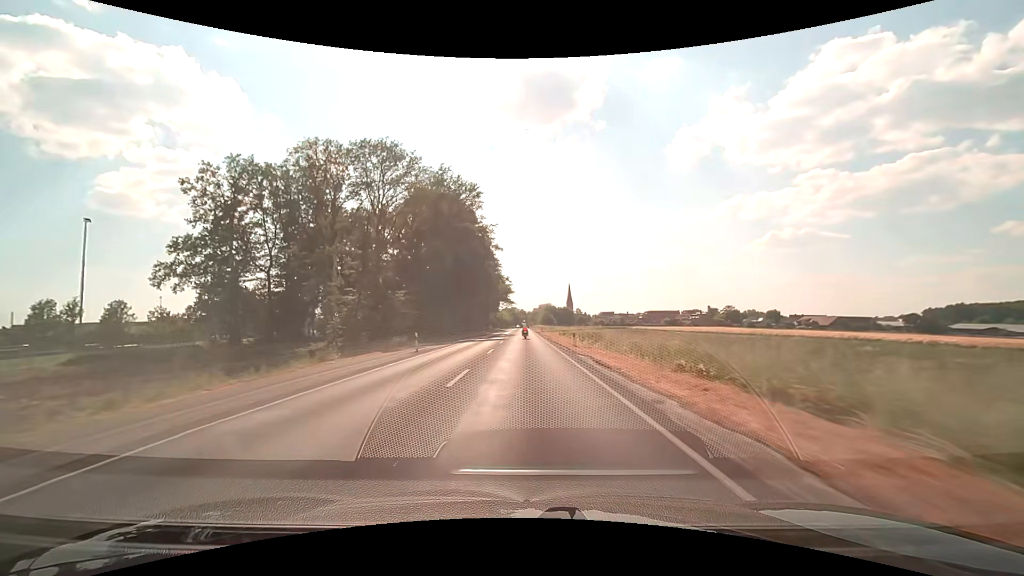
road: secondary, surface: asphalt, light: Day
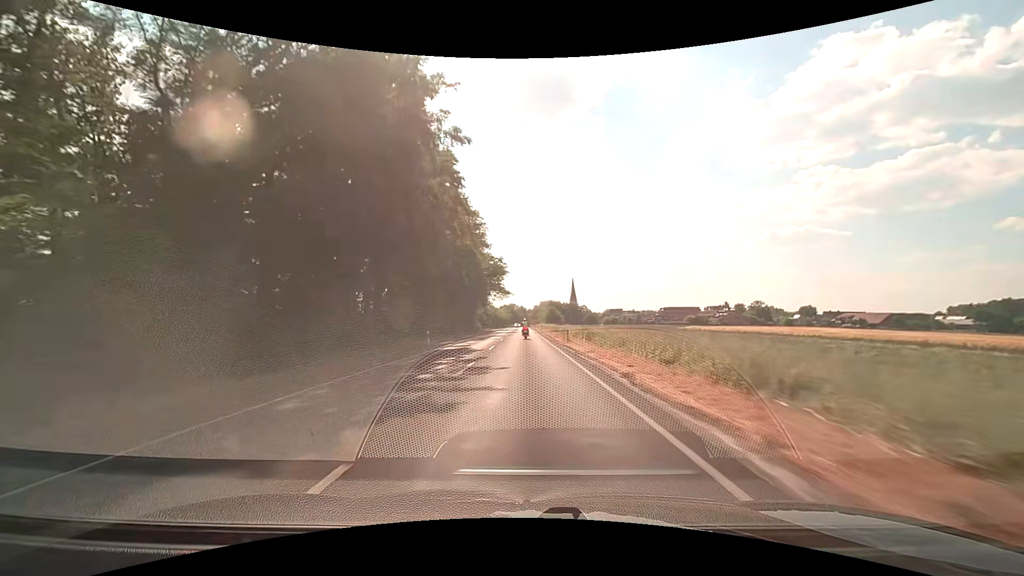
(+0.1, +45.9) m; 0°
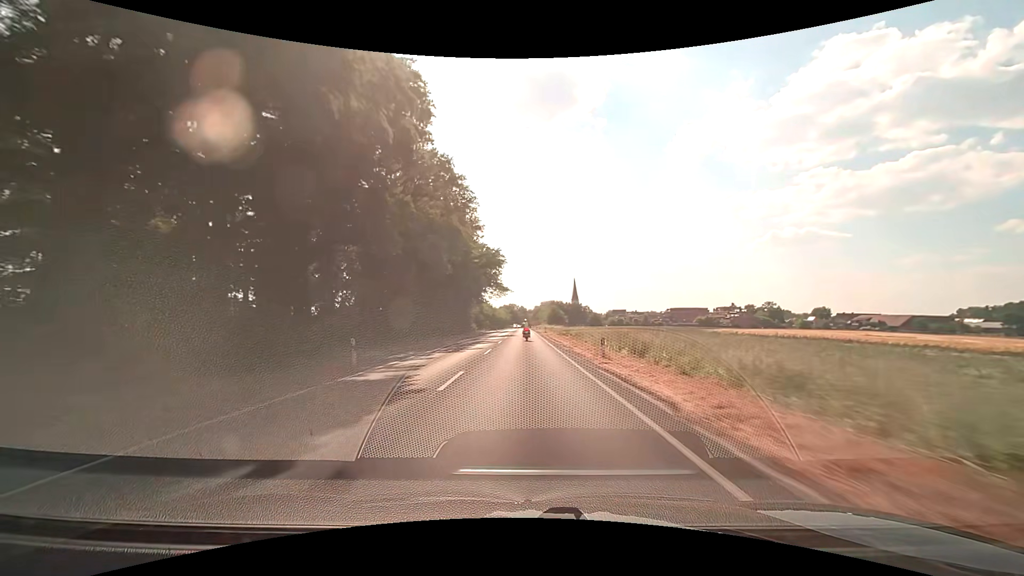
(0.0, +14.7) m; 0°
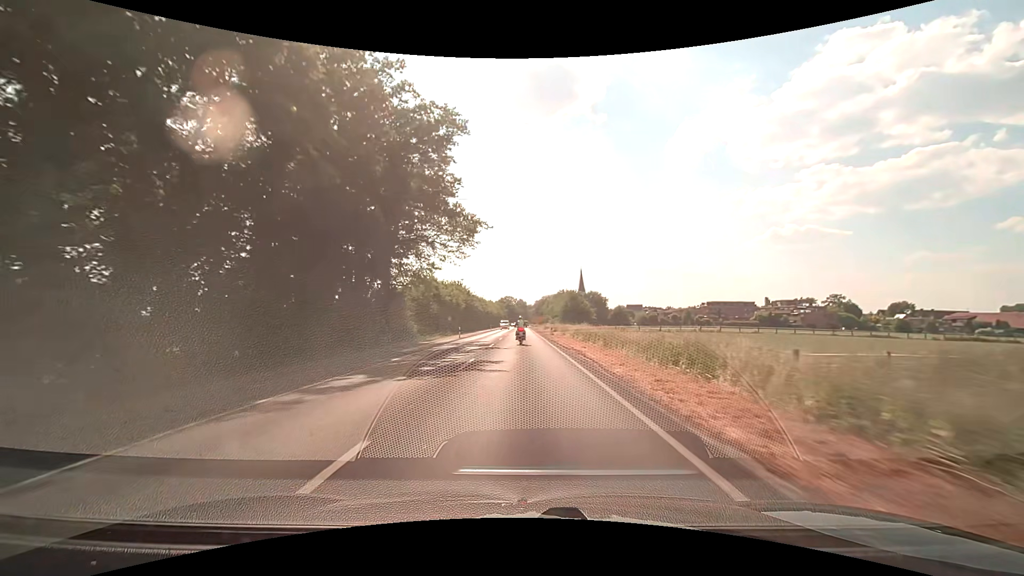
(0.0, +67.2) m; 0°
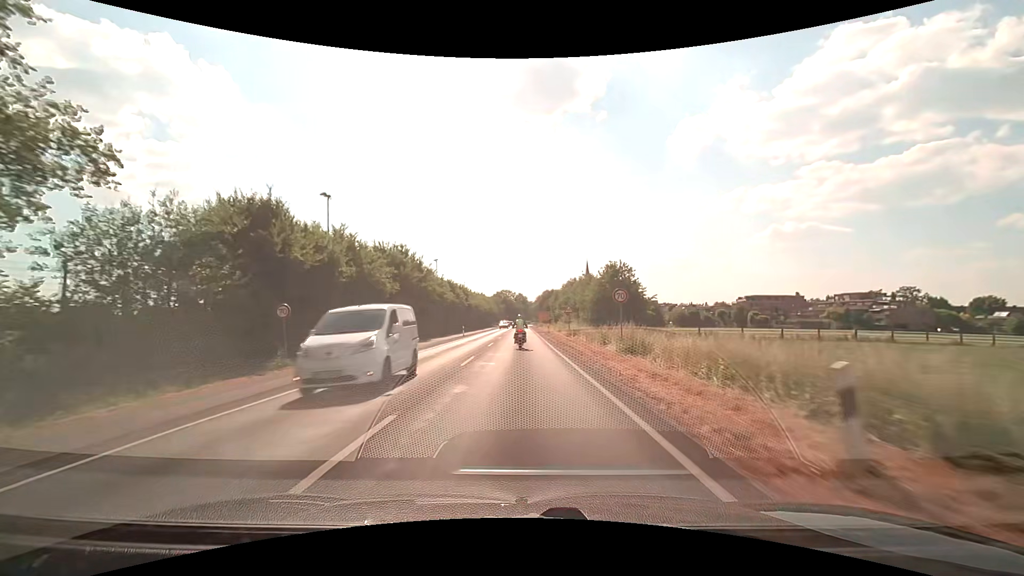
(0.0, +45.5) m; 0°
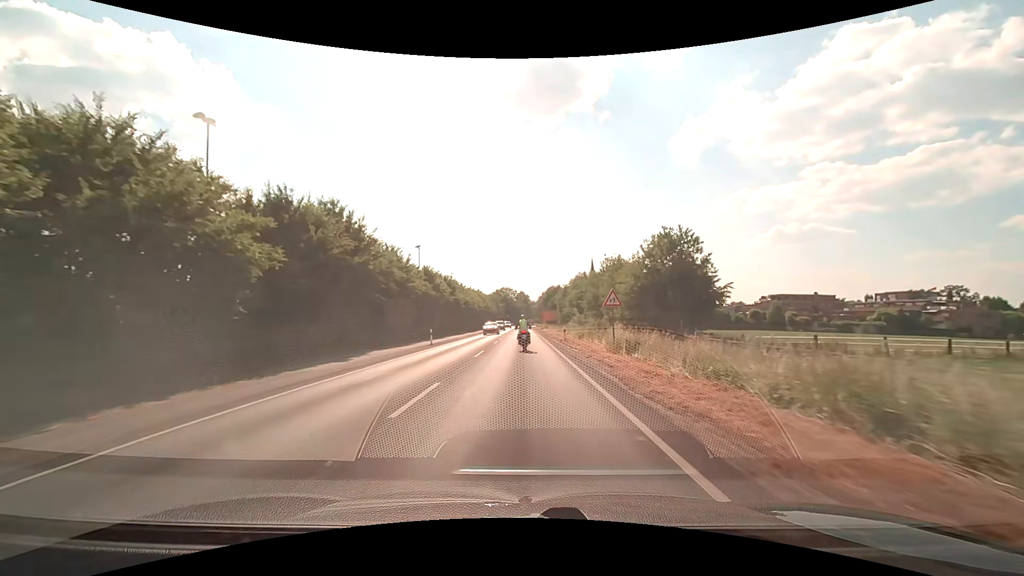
(0.0, +19.7) m; 0°
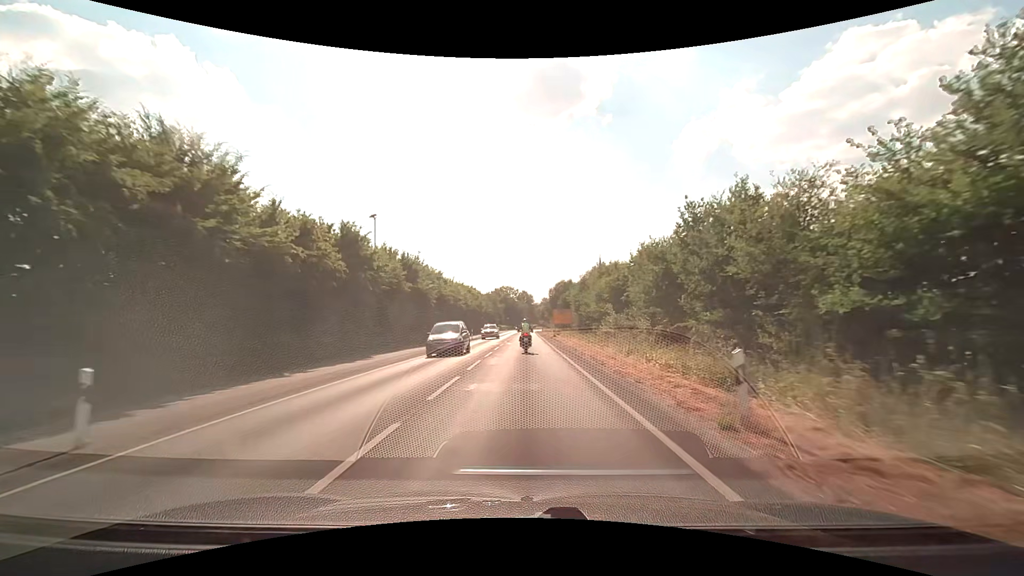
(-0.1, +27.9) m; 0°
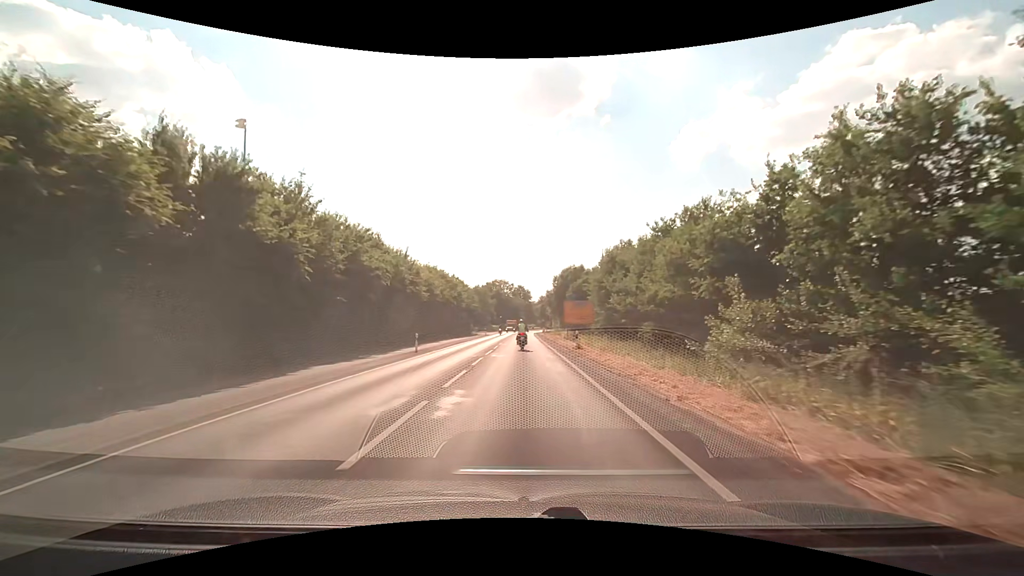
(+0.1, +28.3) m; 0°
(0, +10) (0, +20) (0, +30) (0, +40) (0, +50) (0, +60) (0, +70) (0, +80) (+1, +90) (+1, +100) m
